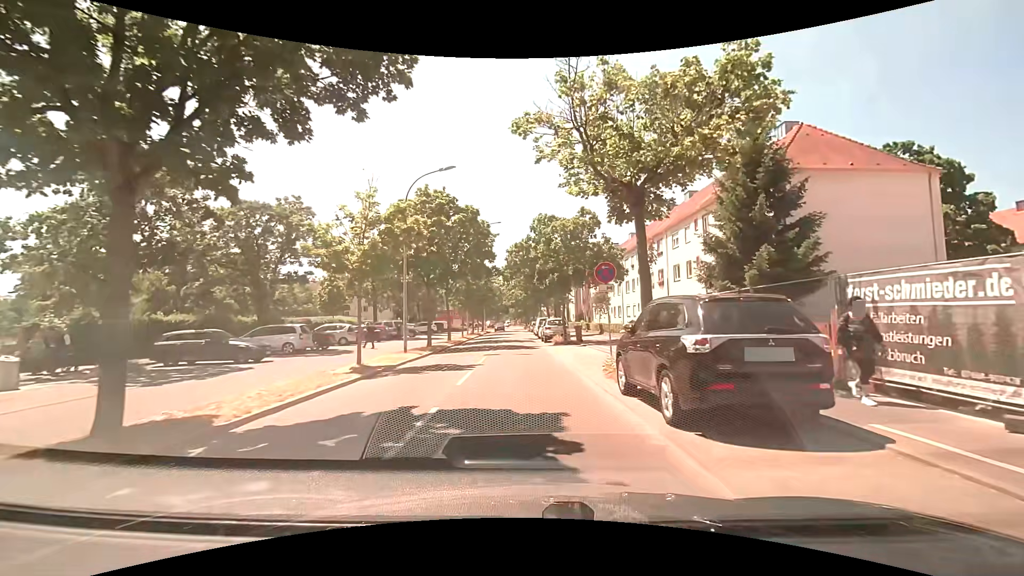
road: tertiary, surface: asphalt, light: Day
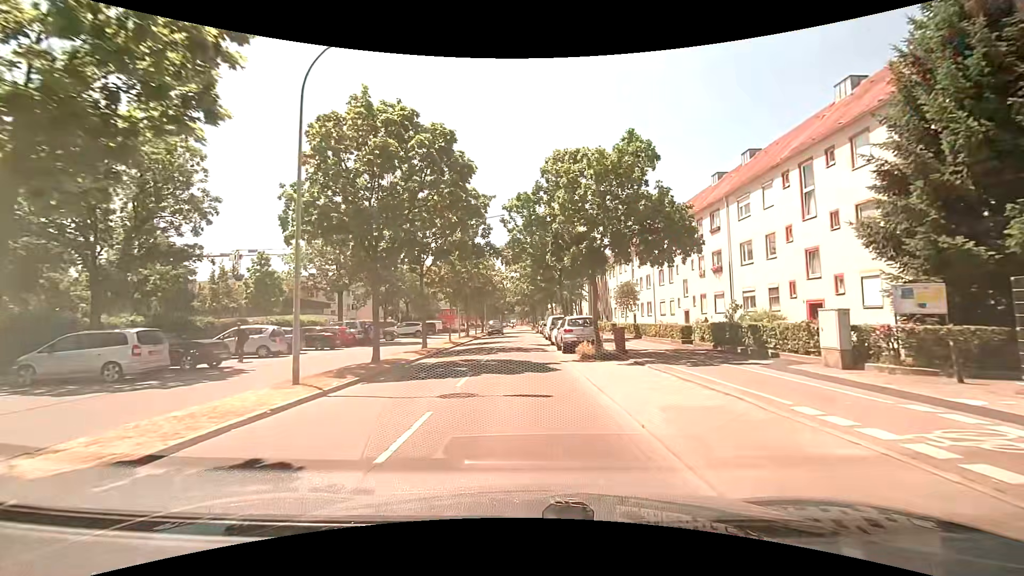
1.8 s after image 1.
(0.0, +12.2) m; 0°
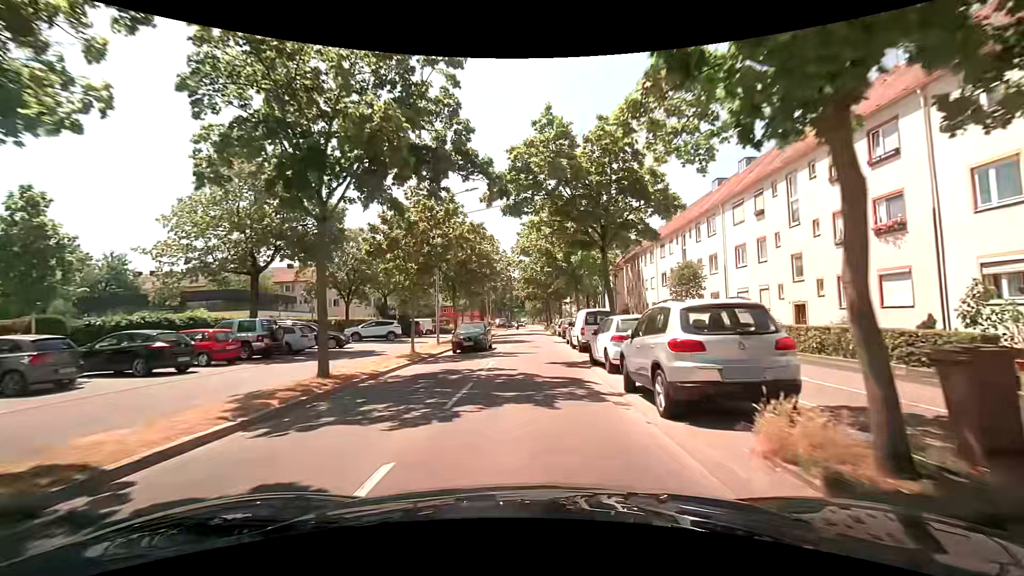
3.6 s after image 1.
(-0.2, +15.3) m; -2°
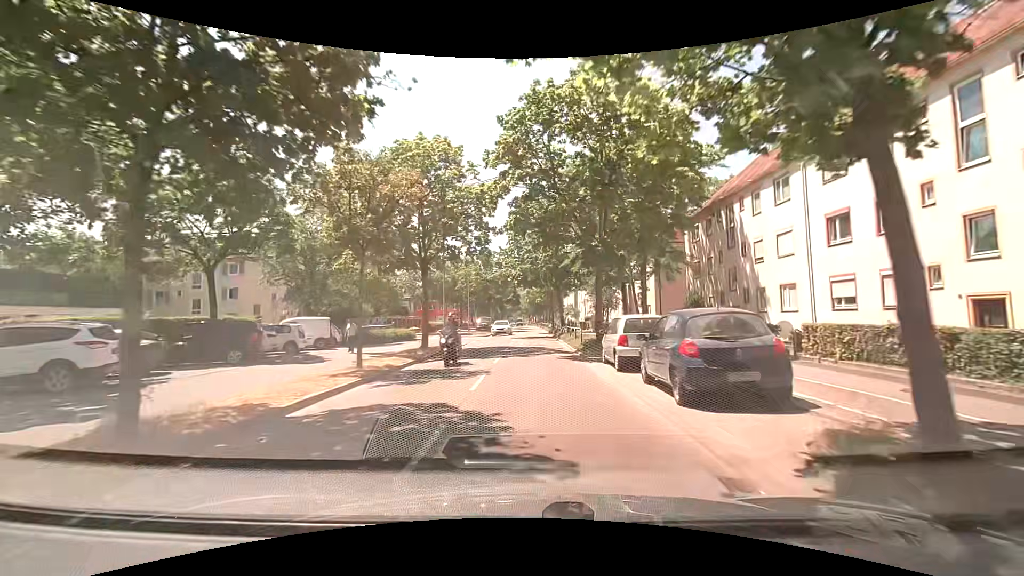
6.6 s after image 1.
(+0.1, +28.4) m; +1°
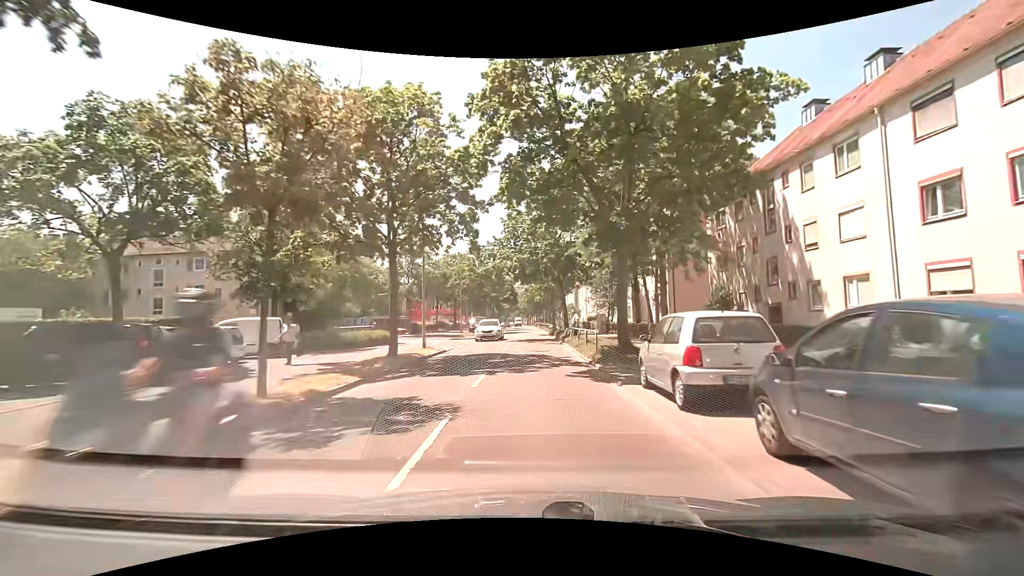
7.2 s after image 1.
(0.0, +5.5) m; 0°
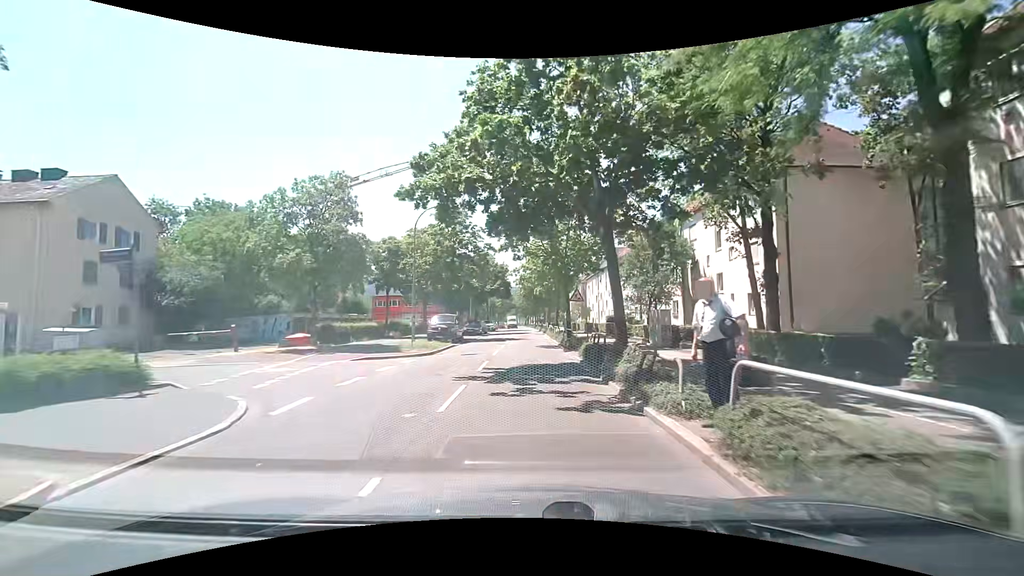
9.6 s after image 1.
(+0.1, +20.7) m; -2°
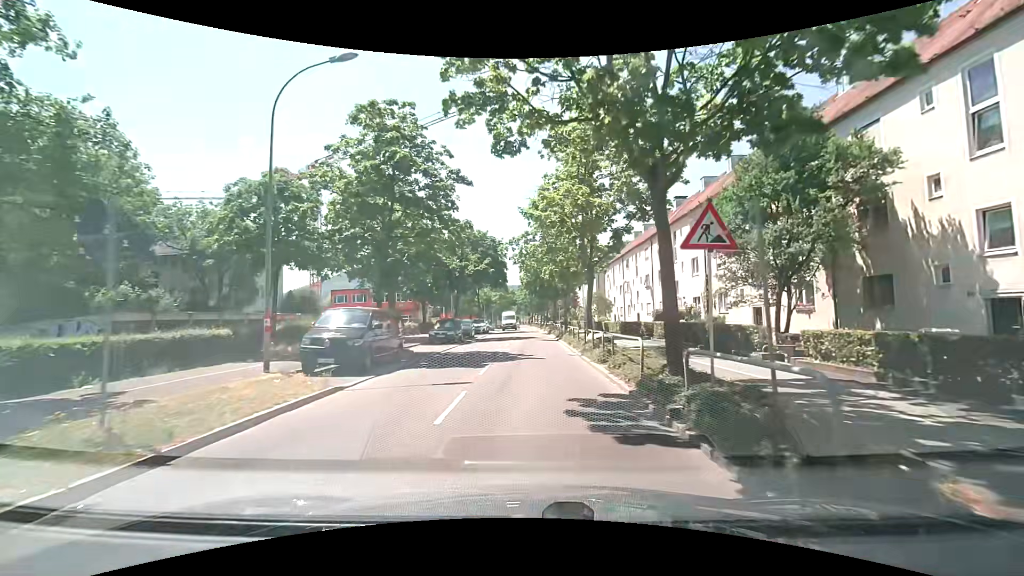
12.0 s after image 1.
(+0.4, +18.8) m; +1°
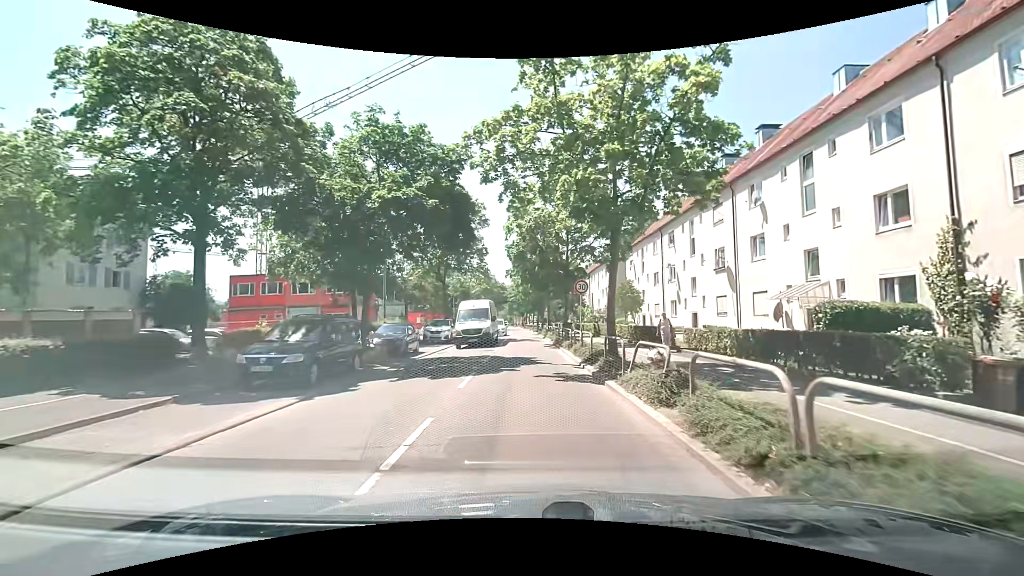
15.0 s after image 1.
(0.0, +20.5) m; +1°
